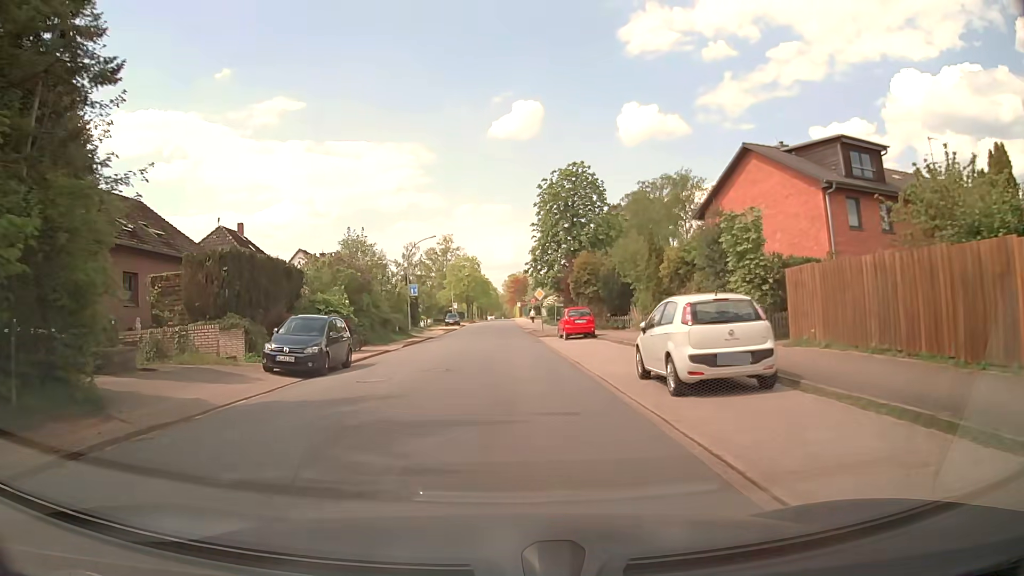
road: unclassified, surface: asphalt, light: Day
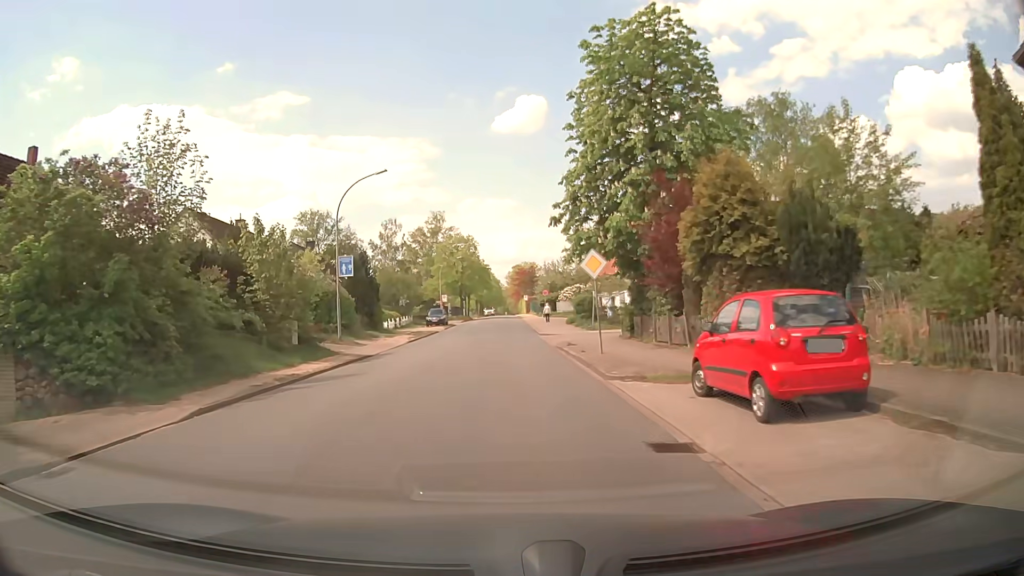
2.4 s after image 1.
(-0.2, +24.7) m; -1°
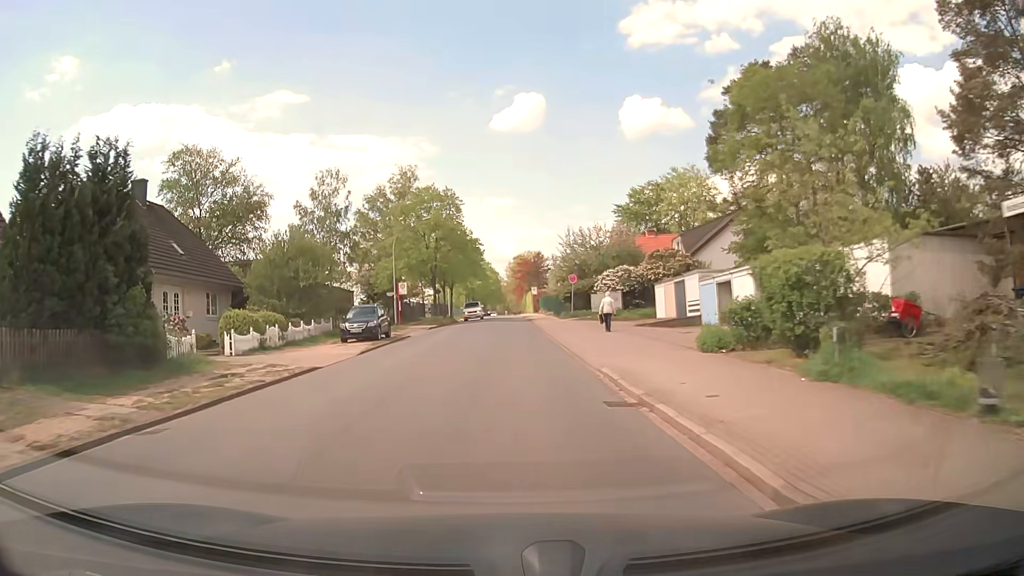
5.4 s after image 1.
(0.0, +33.4) m; 0°
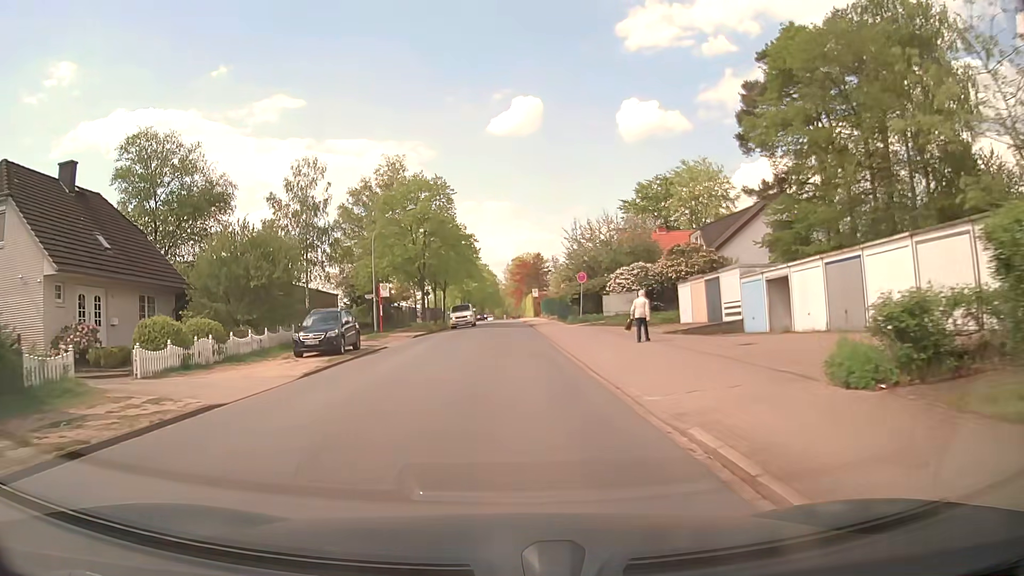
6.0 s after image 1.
(0.0, +6.8) m; 0°
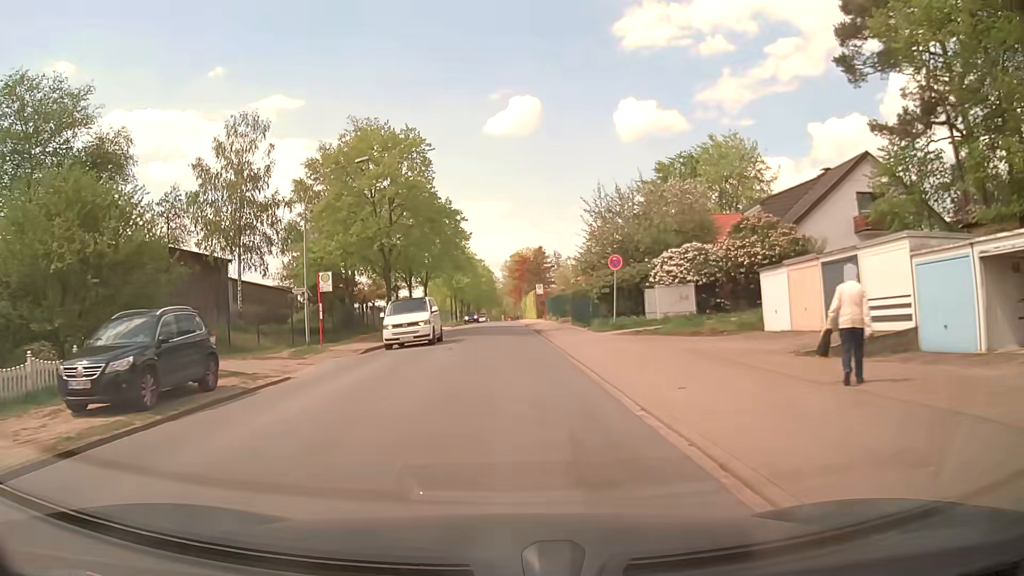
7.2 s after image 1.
(0.0, +13.6) m; 0°
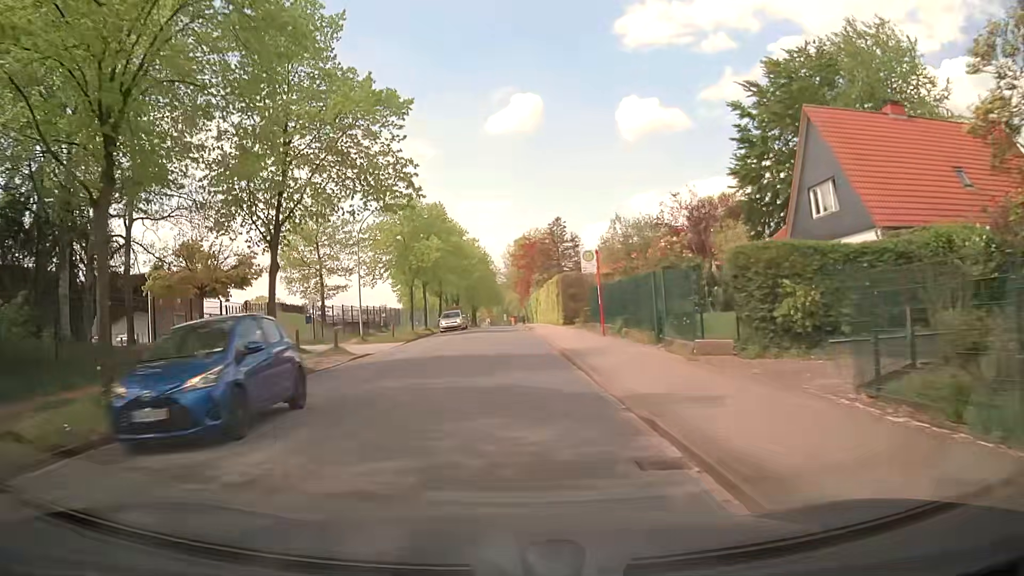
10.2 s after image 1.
(-0.2, +34.0) m; 0°
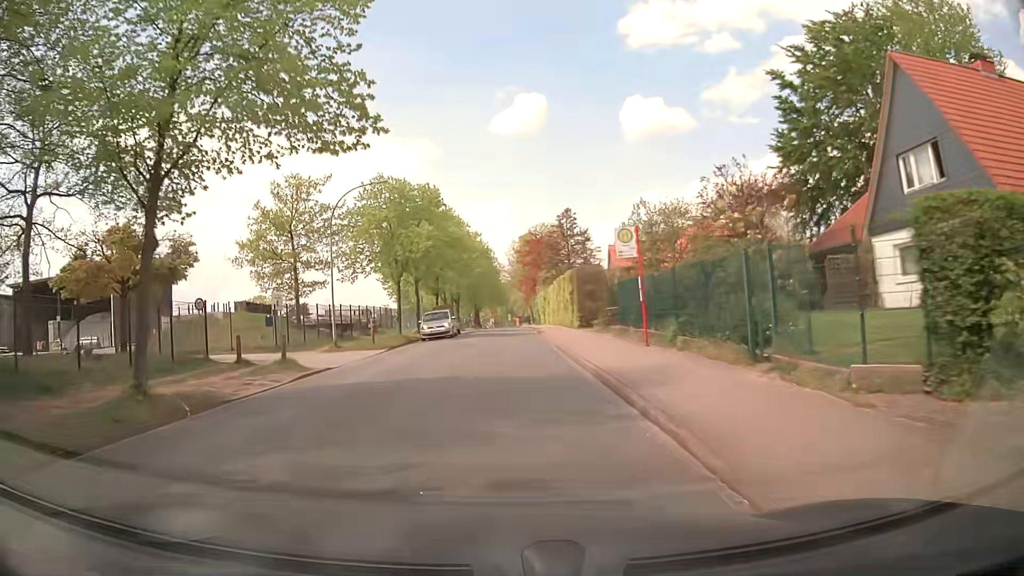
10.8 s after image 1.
(-0.1, +6.8) m; -1°
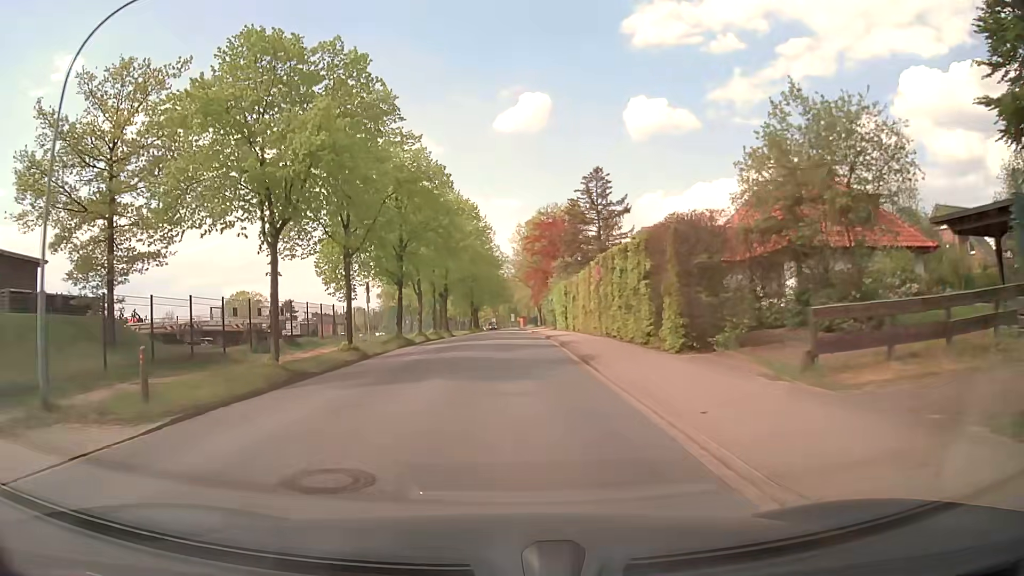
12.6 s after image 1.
(-0.1, +20.7) m; 0°
(0, +10) (0, +20) (0, +30) (0, +40) (0, +50) (0, +60) (+1, +70) (+1, +80) (+1, +90) (+1, +100) m
